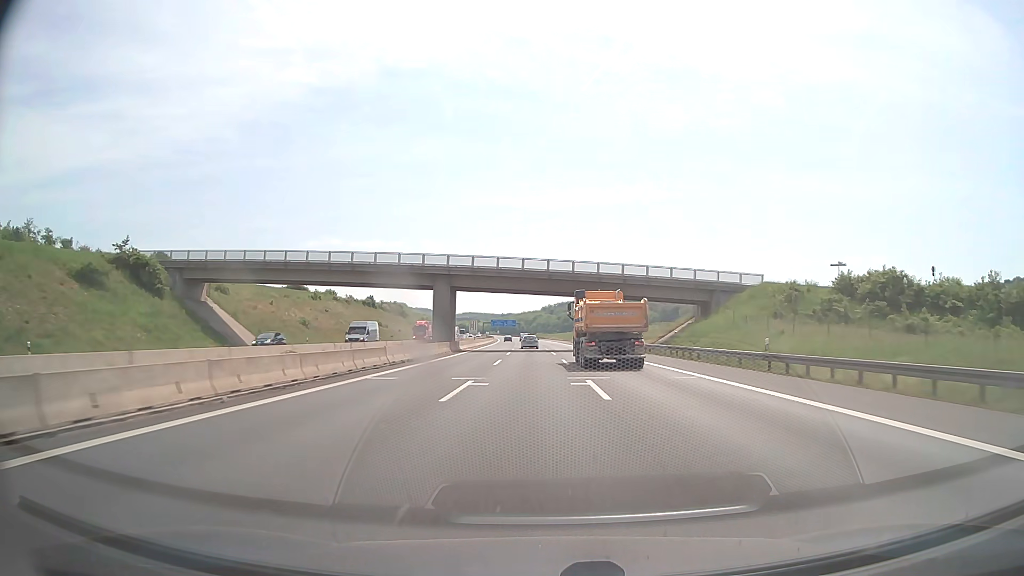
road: motorway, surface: asphalt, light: Day
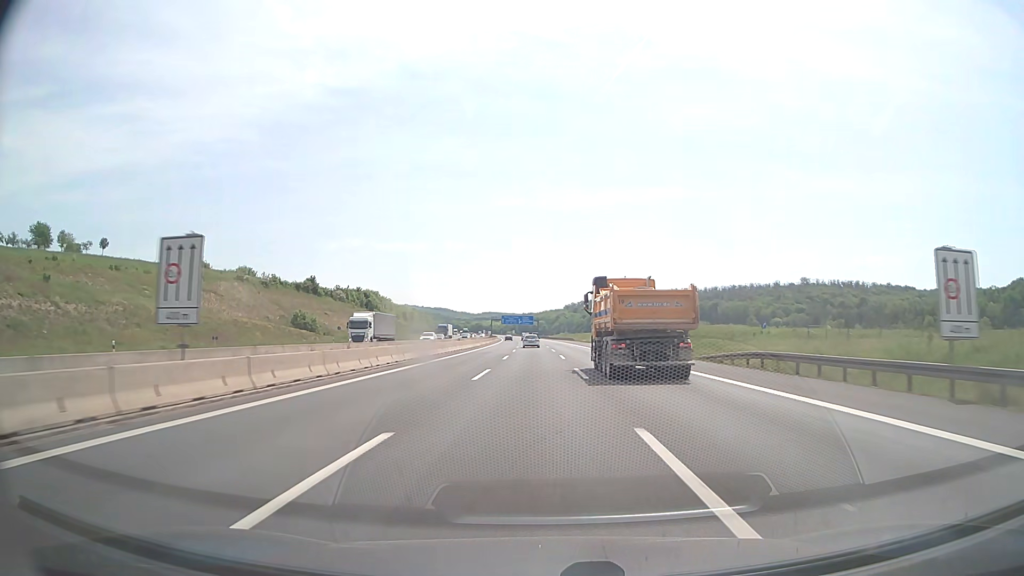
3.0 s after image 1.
(-1.3, +82.5) m; -2°
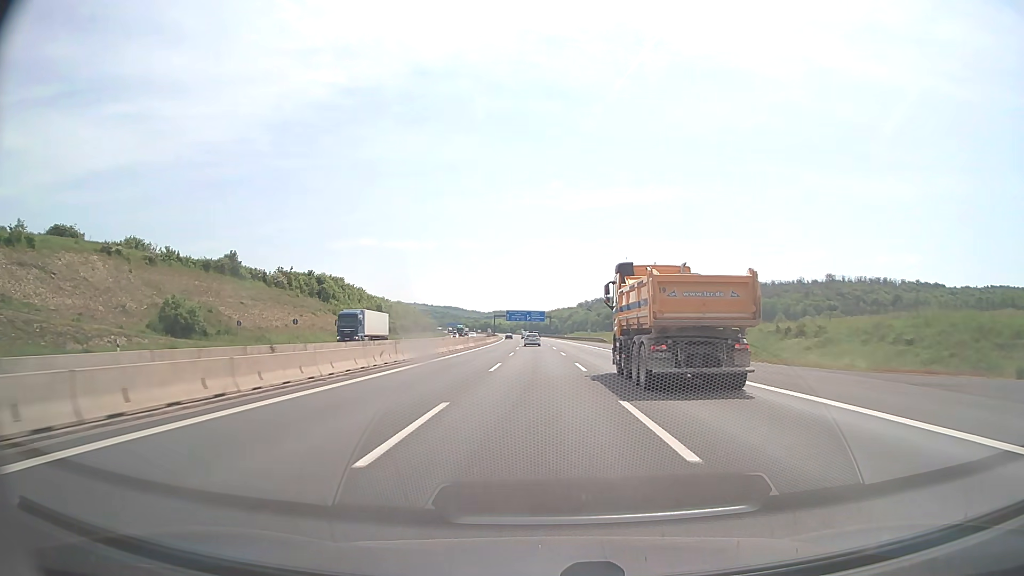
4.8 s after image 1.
(-0.3, +49.6) m; -1°
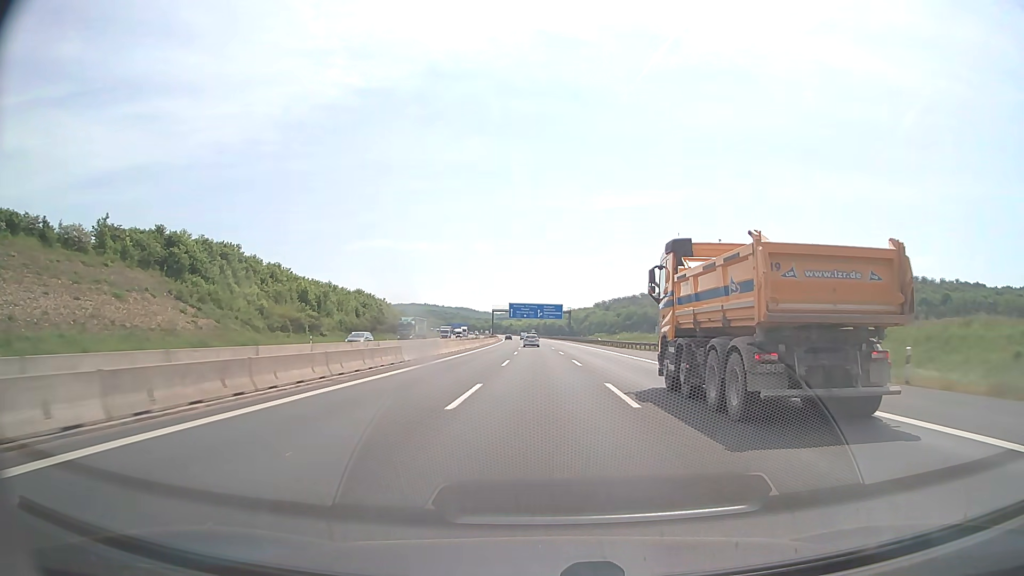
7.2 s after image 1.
(-0.7, +65.8) m; -1°
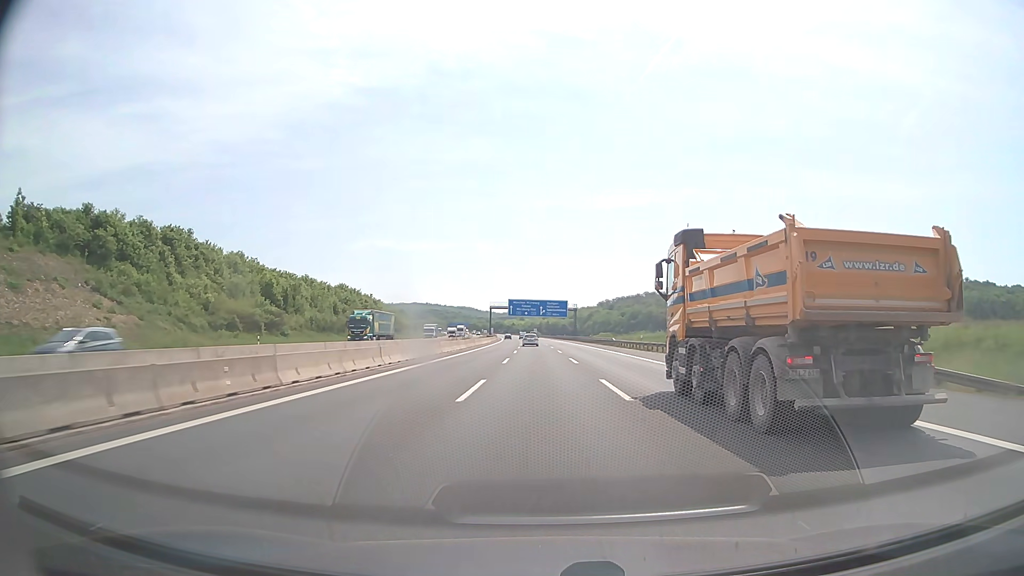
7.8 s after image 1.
(0.0, +16.4) m; 0°
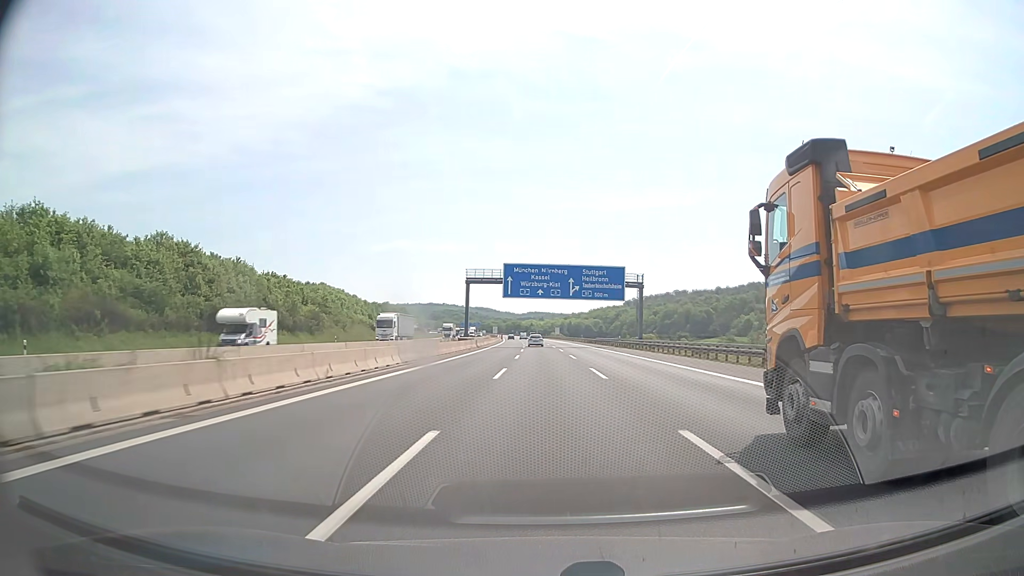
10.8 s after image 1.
(-1.3, +82.2) m; -2°
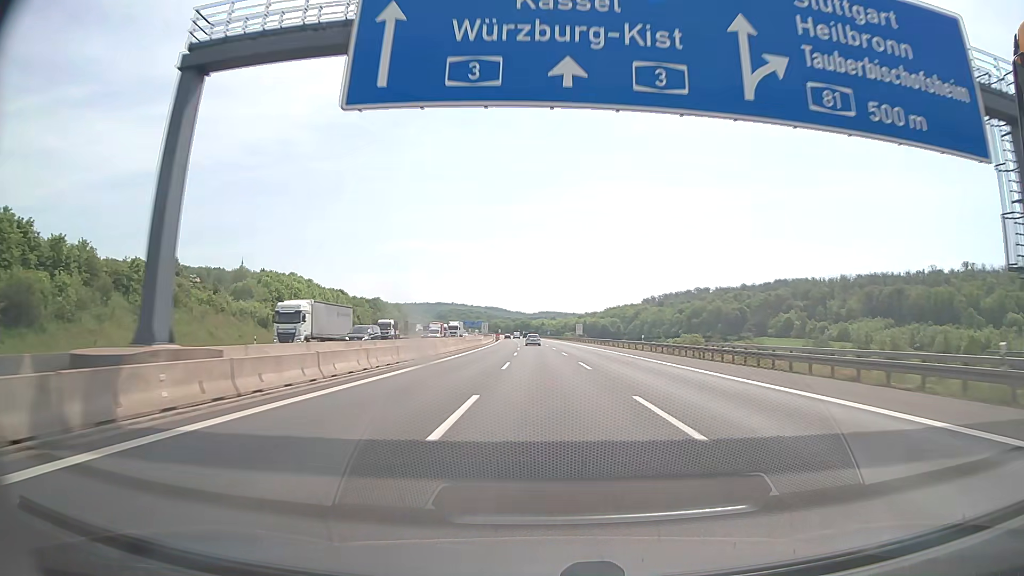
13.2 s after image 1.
(-0.5, +65.7) m; -1°
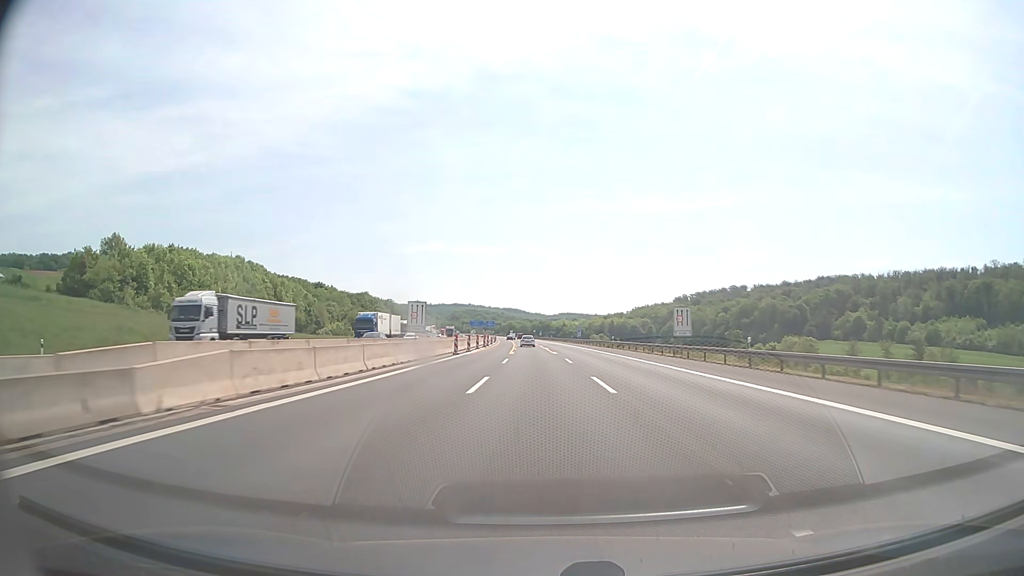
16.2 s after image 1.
(-1.2, +82.1) m; -2°
(0, +10) (0, +20) (0, +30) (0, +40) (-1, +50) (-1, +60) (-1, +70) (-1, +80) (-2, +90) (-2, +100) m
